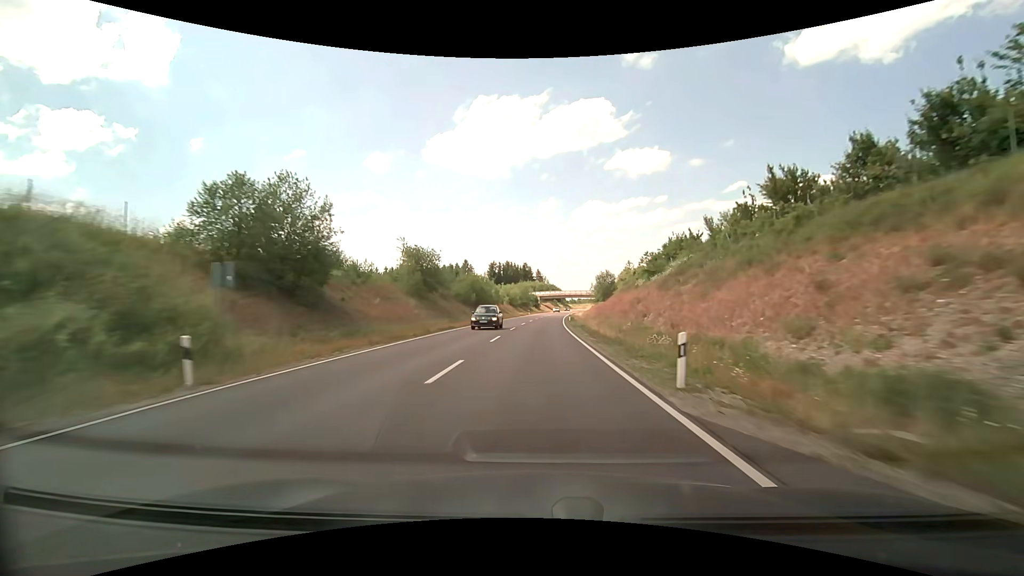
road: primary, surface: asphalt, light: Day
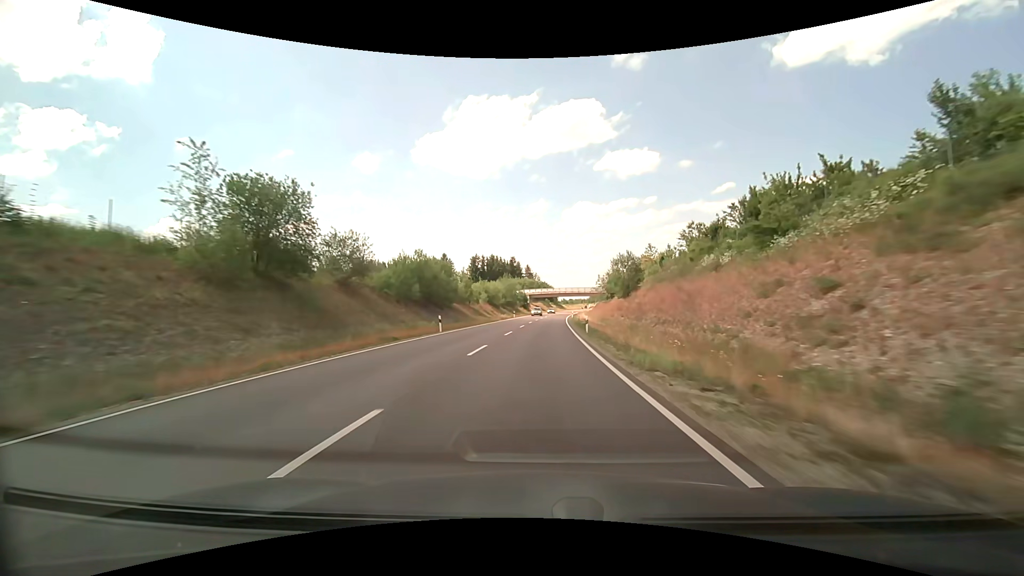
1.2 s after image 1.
(+0.3, +30.7) m; +1°
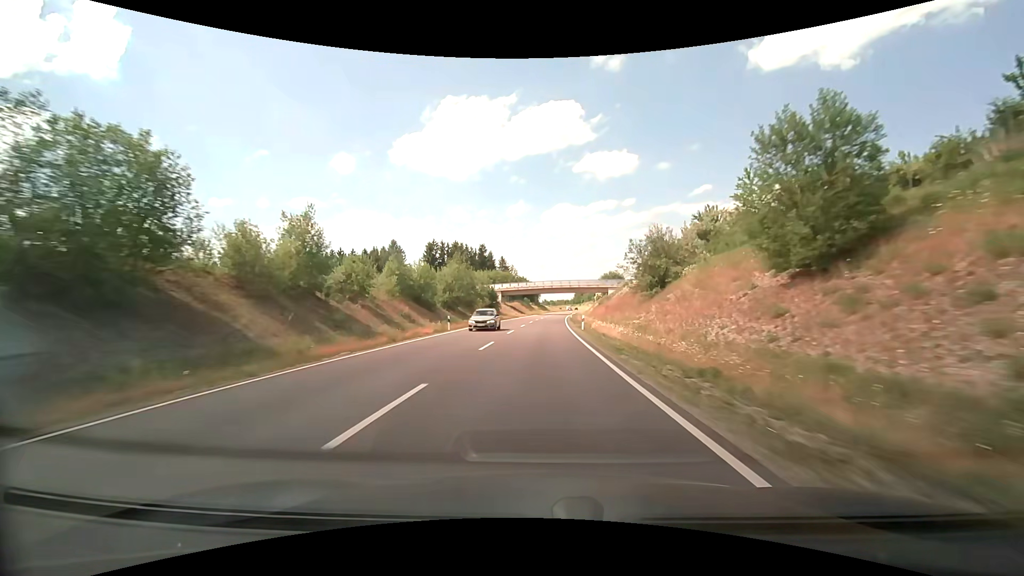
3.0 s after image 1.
(+1.0, +45.9) m; +2°
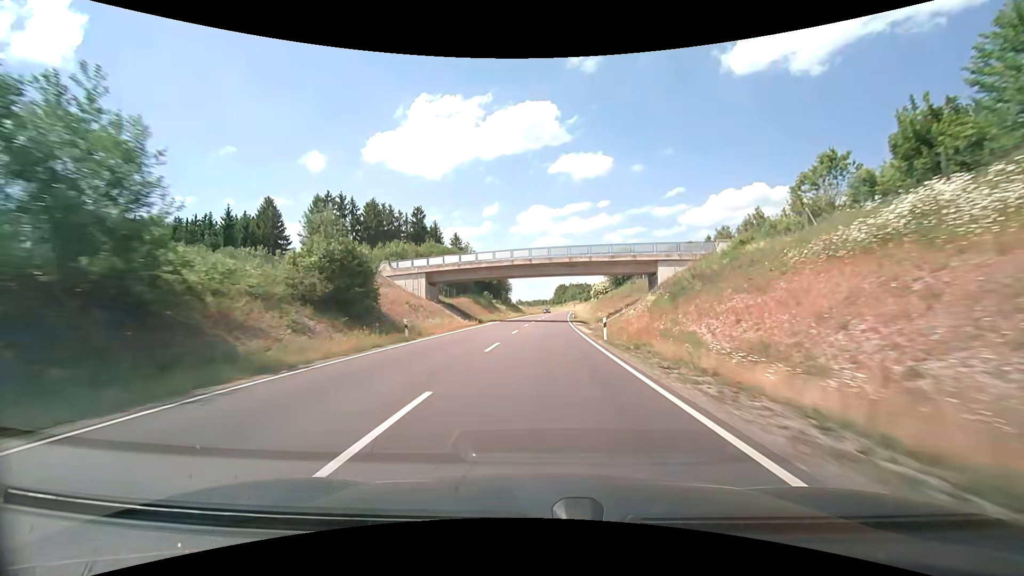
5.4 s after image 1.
(+1.3, +61.2) m; +3°
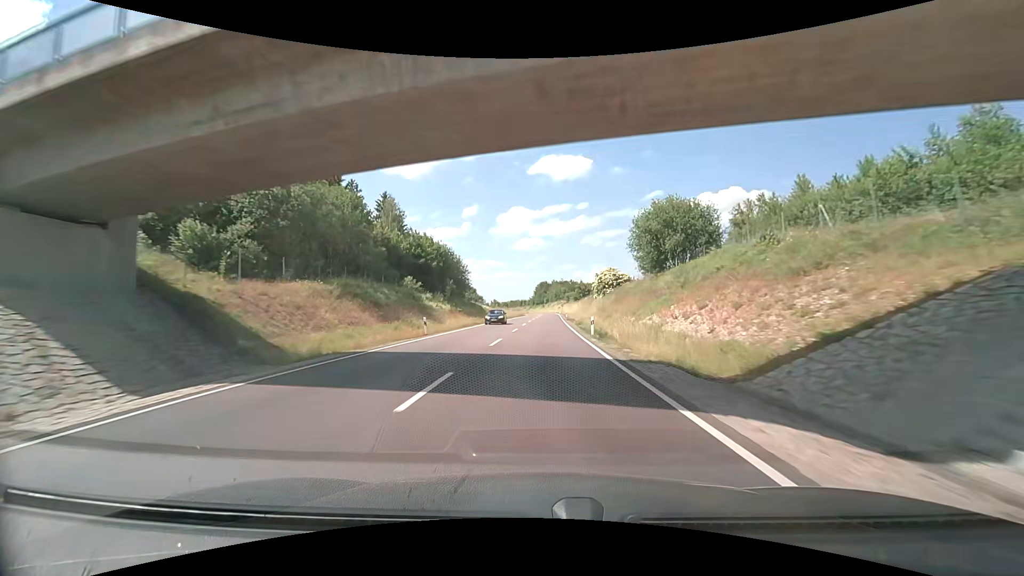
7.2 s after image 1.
(+1.0, +45.8) m; +2°
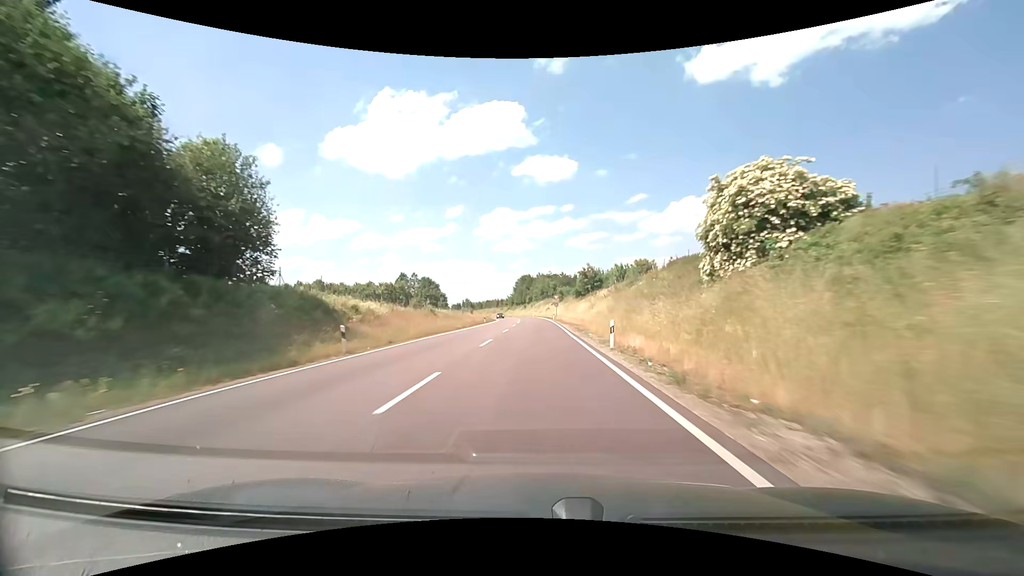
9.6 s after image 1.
(+1.2, +60.2) m; +2°
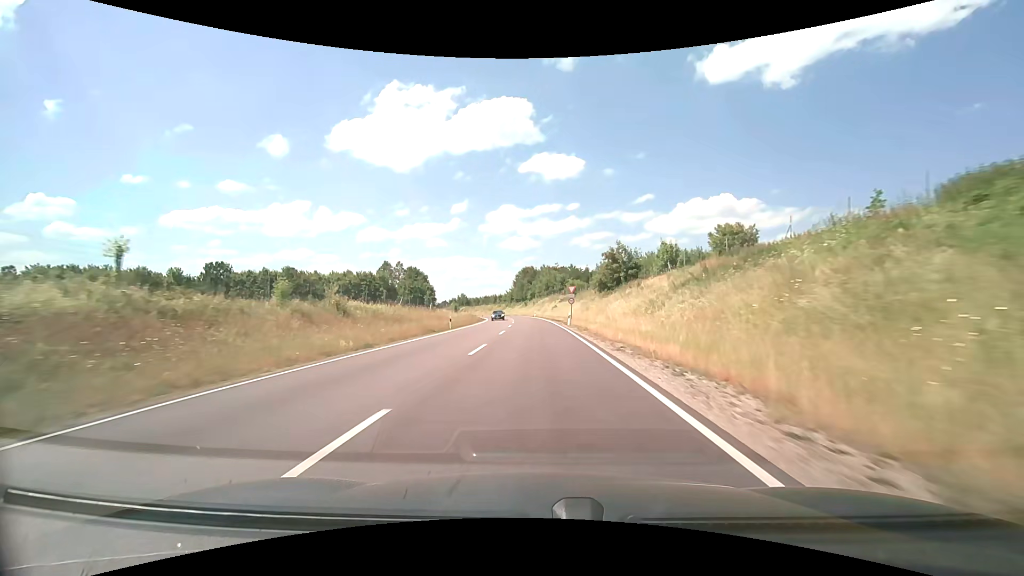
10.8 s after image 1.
(-0.2, +28.1) m; -1°
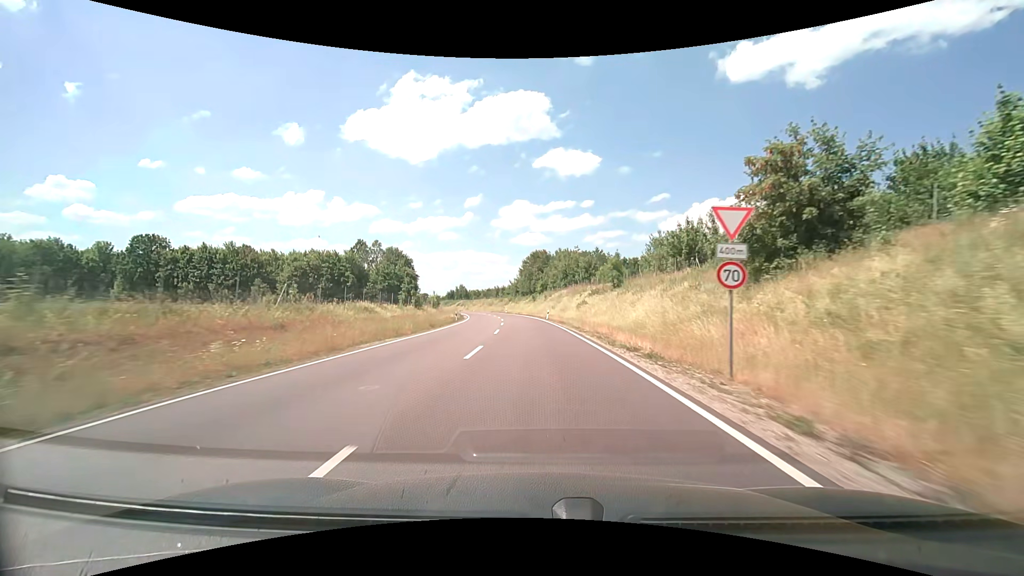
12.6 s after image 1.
(-0.3, +37.6) m; -1°
(0, +10) (0, +20) (0, +30) (-1, +40) (-2, +50) (-2, +60) (-3, +70) (-5, +80) (-6, +90) (-8, +99) m
